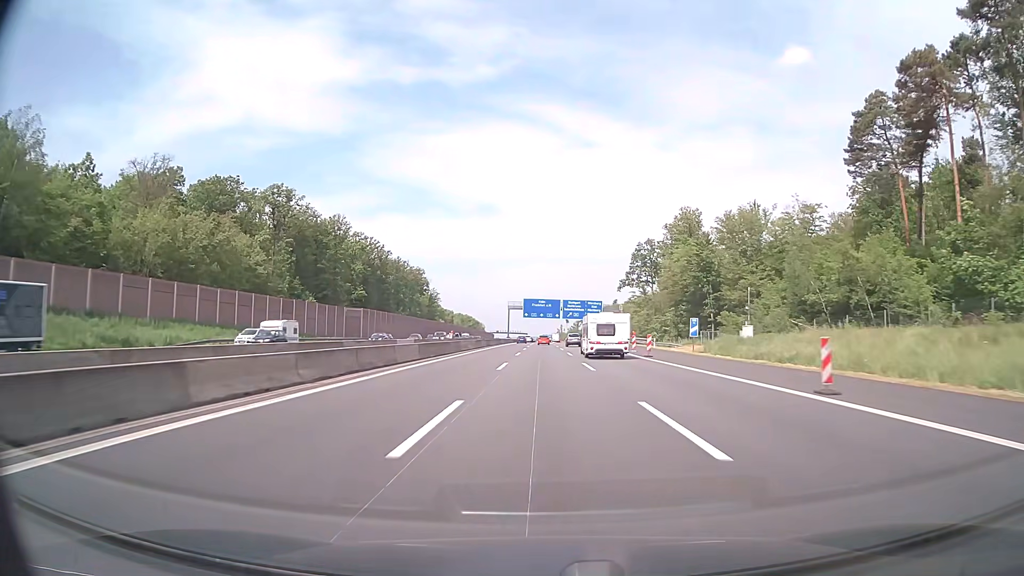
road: motorway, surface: asphalt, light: Day
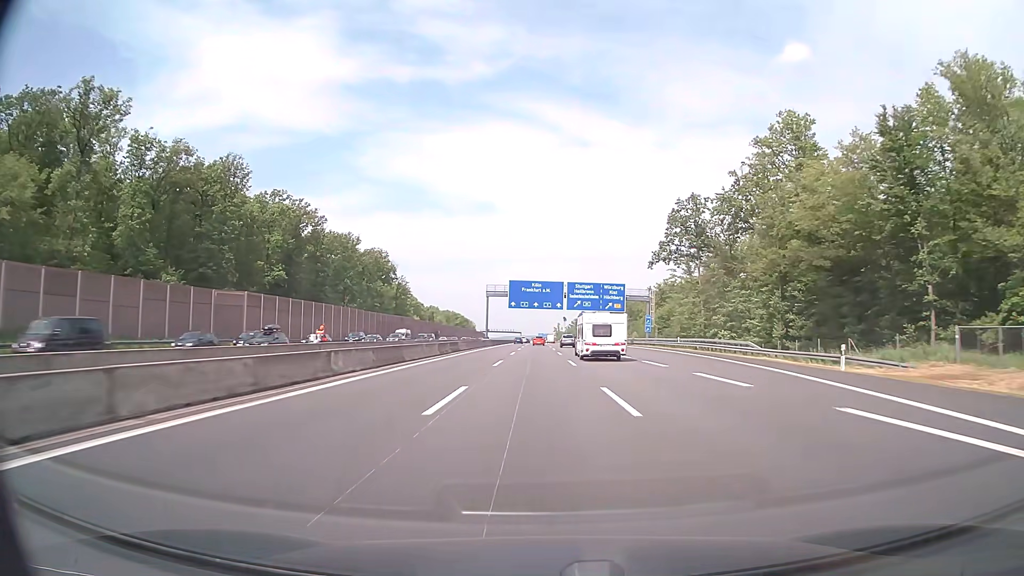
(+0.1, +50.1) m; 0°
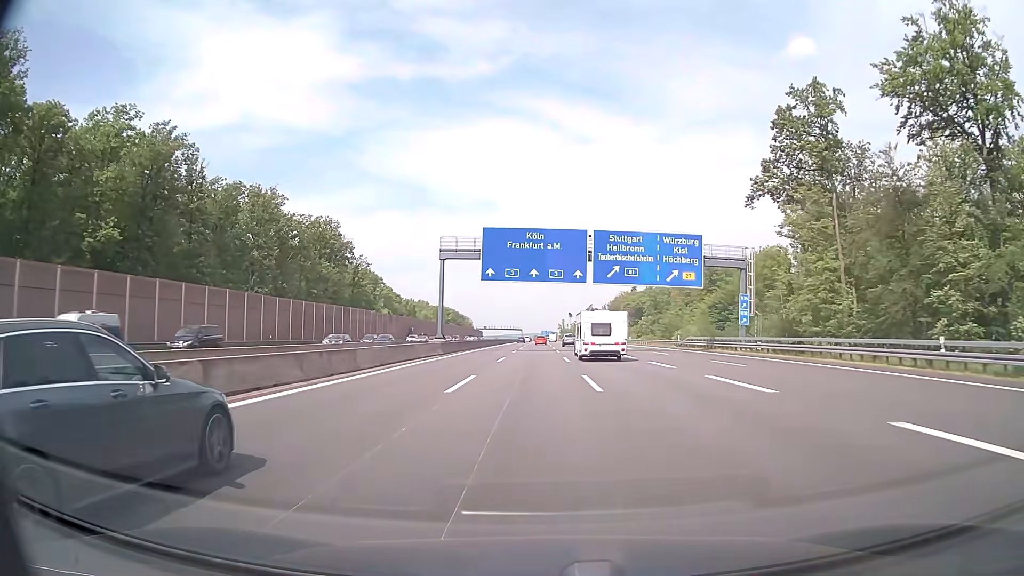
(0.0, +50.3) m; 0°
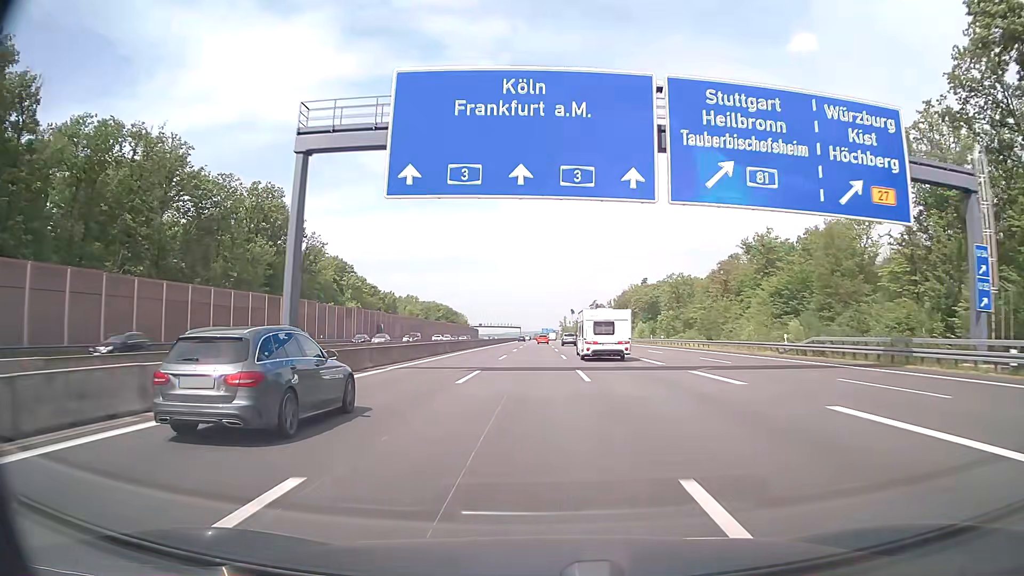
(0.0, +33.6) m; 0°
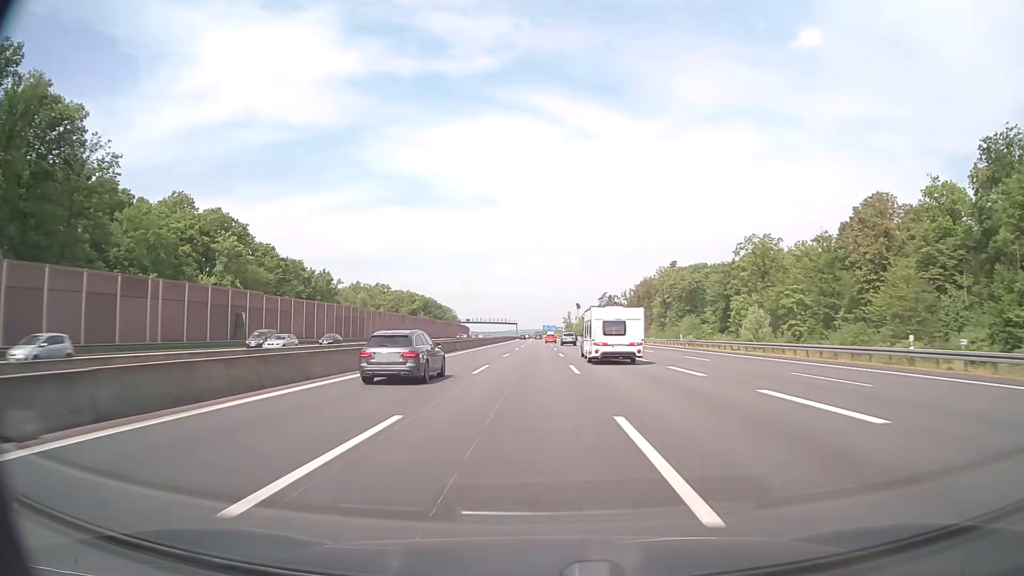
(0.0, +67.8) m; 0°
(0, +10) (0, +20) (0, +30) (0, +40) (0, +50) (0, +60) (0, +70) (0, +80) (0, +90) (0, +100) m
